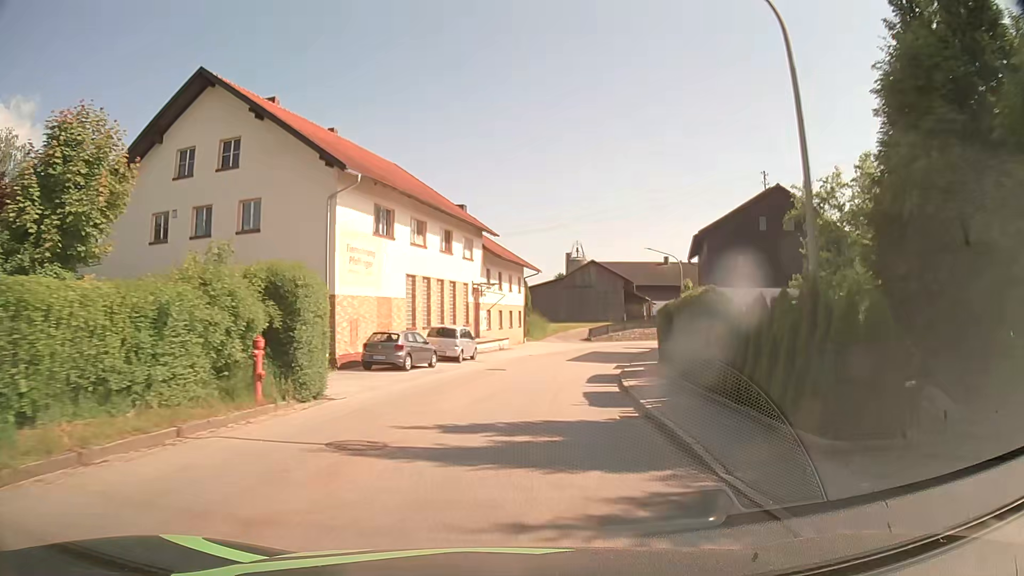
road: tertiary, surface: asphalt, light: Day
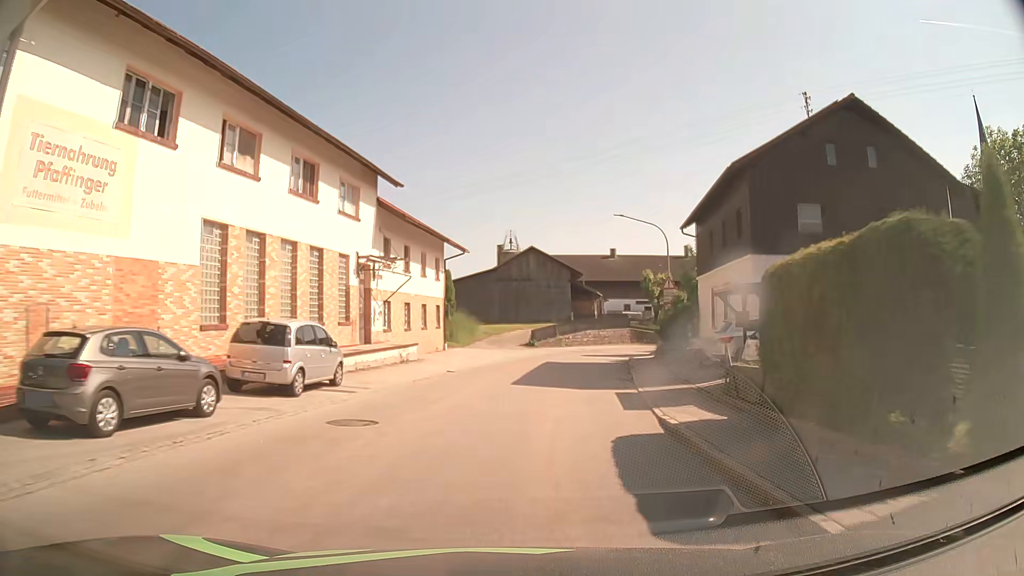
(+0.8, +15.7) m; +6°
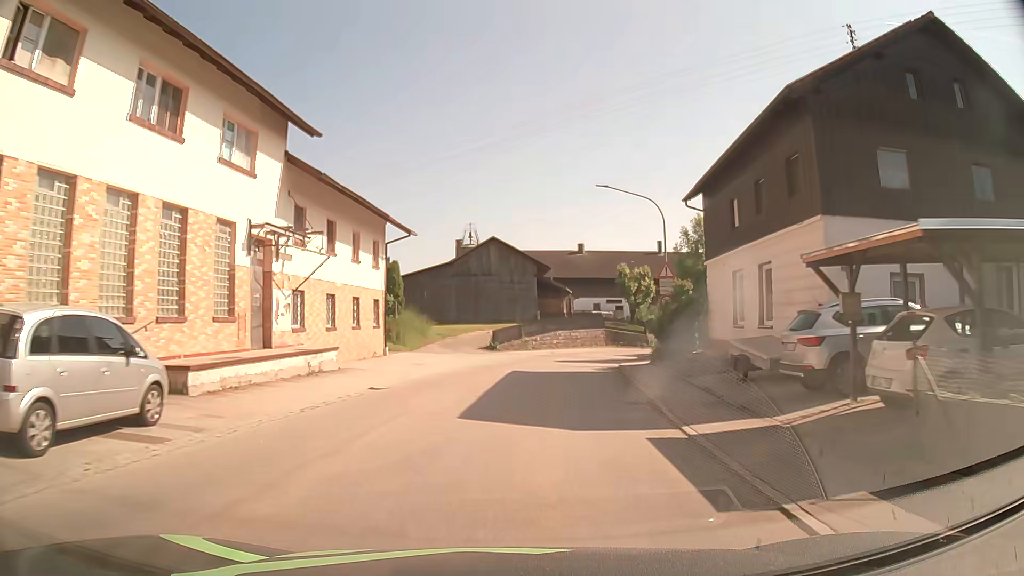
(+0.2, +7.7) m; +3°
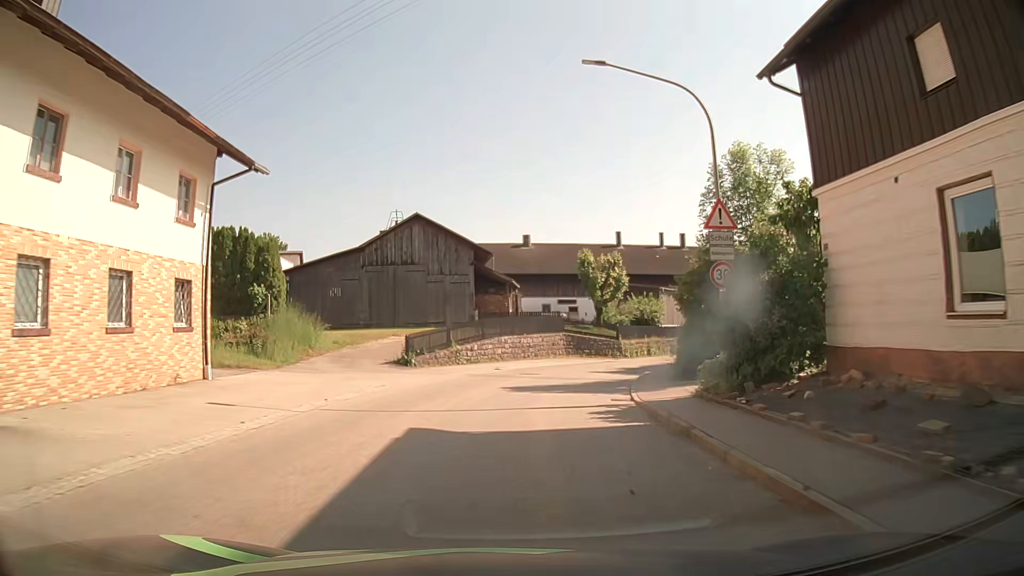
(+0.7, +14.3) m; +5°
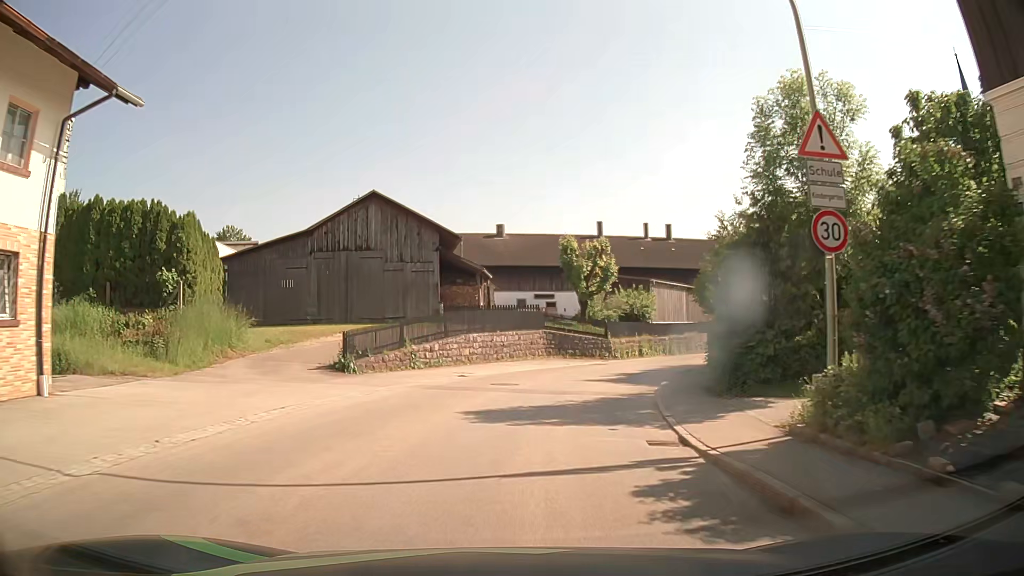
(+0.1, +6.3) m; +1°
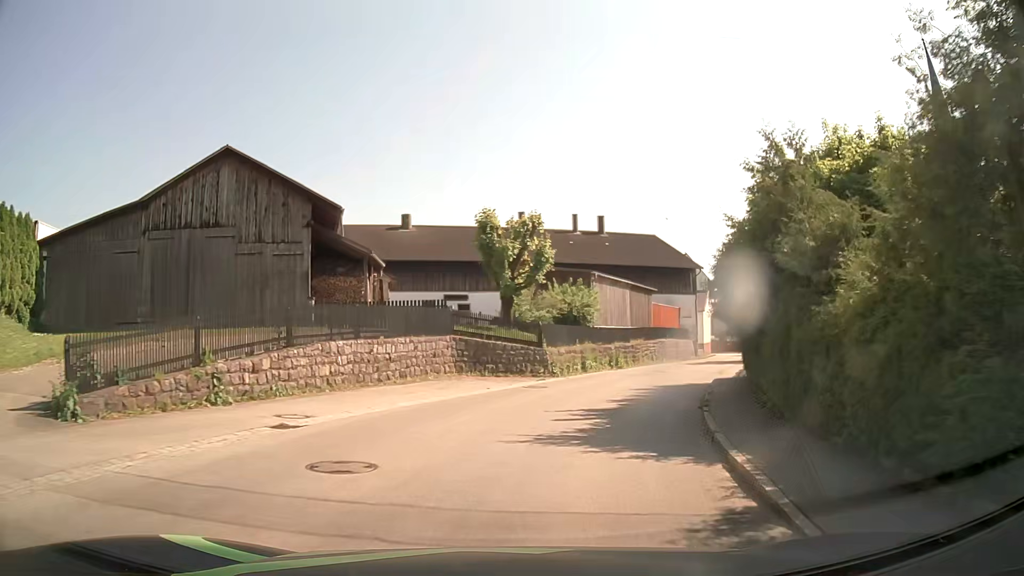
(+0.7, +10.9) m; +7°
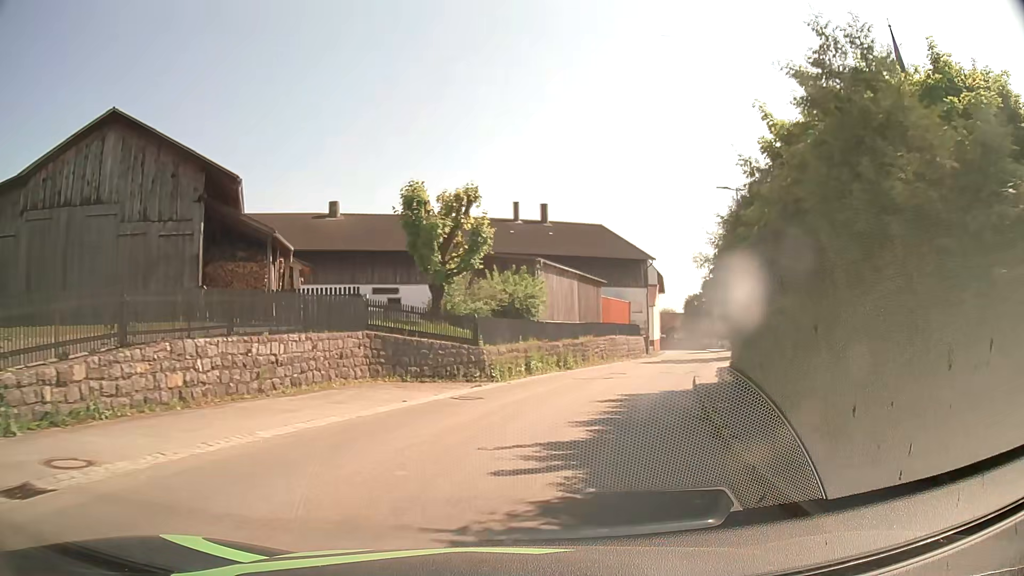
(+0.3, +5.1) m; +6°
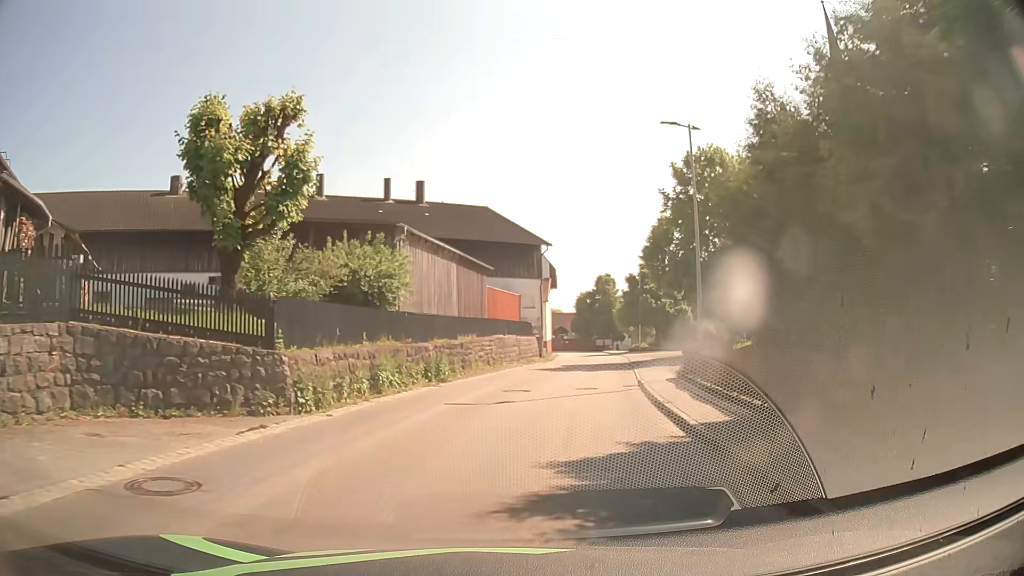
(+1.0, +10.2) m; +10°
(+1, +10) (+2, +20) (+4, +30) (+6, +40) (+7, +49) (+9, +59) (+10, +69) (+11, +79) (+11, +89) (+7, +98) m
